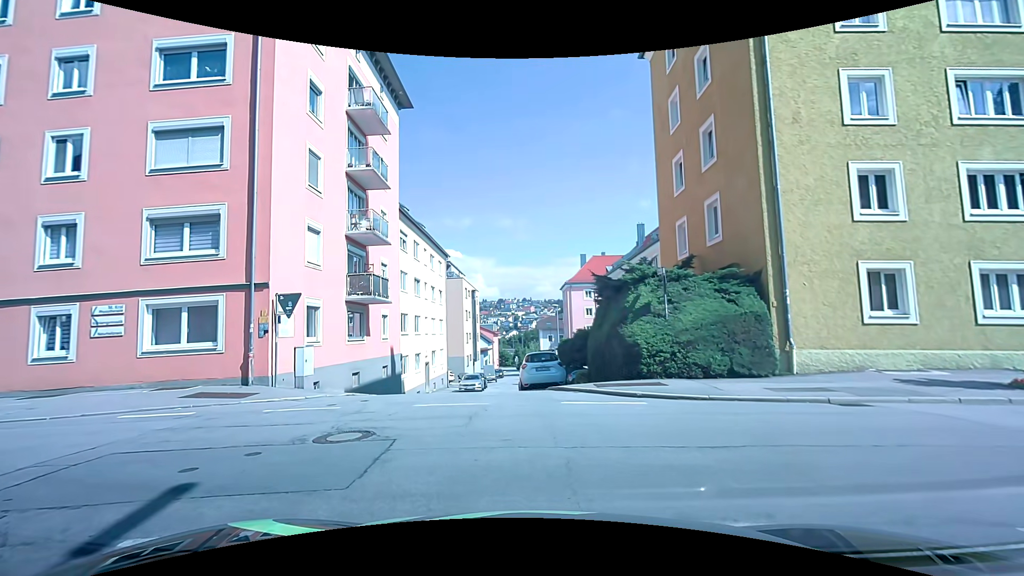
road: residential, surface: asphalt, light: Day
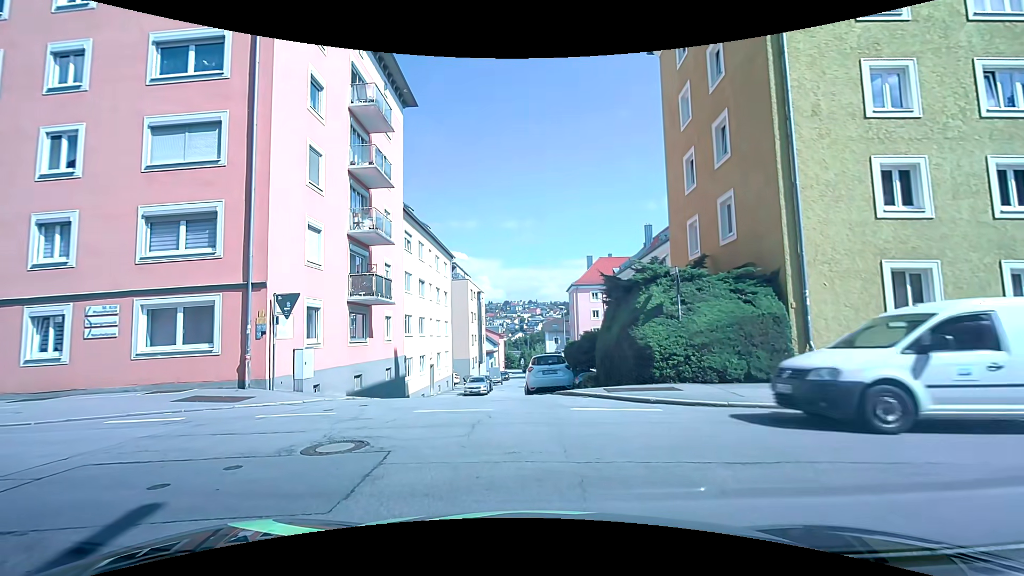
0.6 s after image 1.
(0.0, +0.5) m; 0°
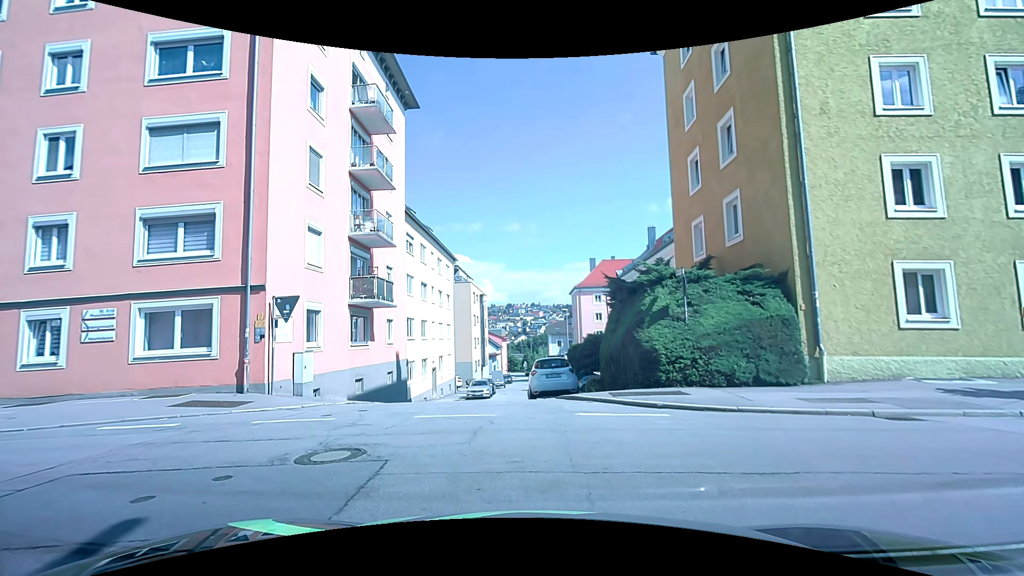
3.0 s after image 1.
(0.0, +0.3) m; 0°
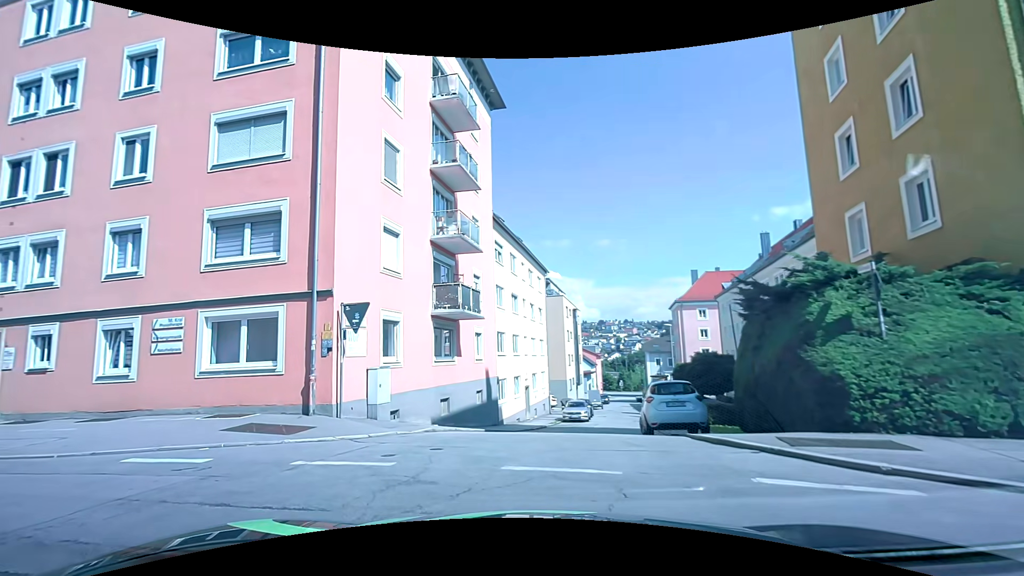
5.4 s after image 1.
(-0.3, +3.1) m; -13°
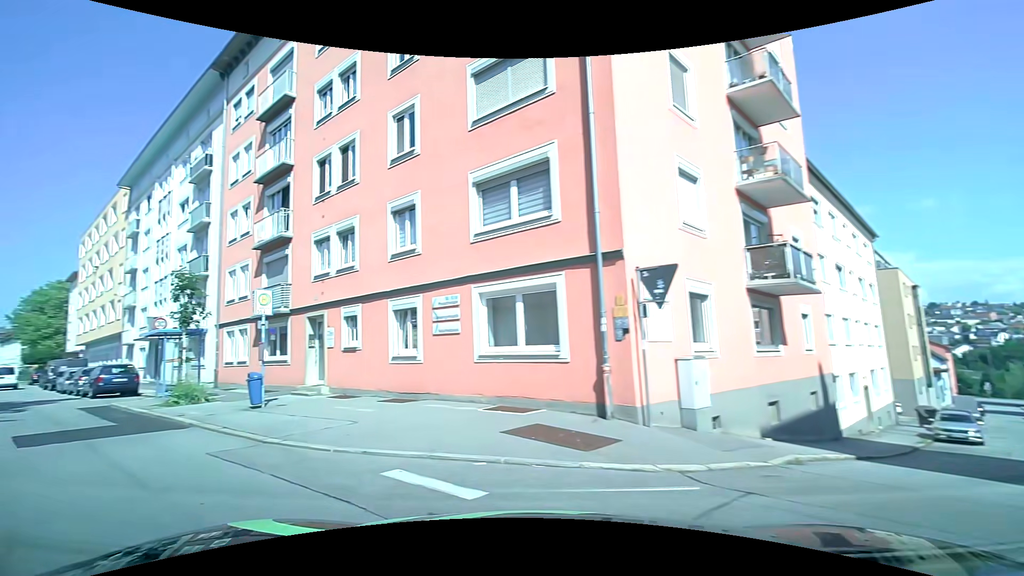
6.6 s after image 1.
(-0.9, +4.0) m; -28°
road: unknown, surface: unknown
